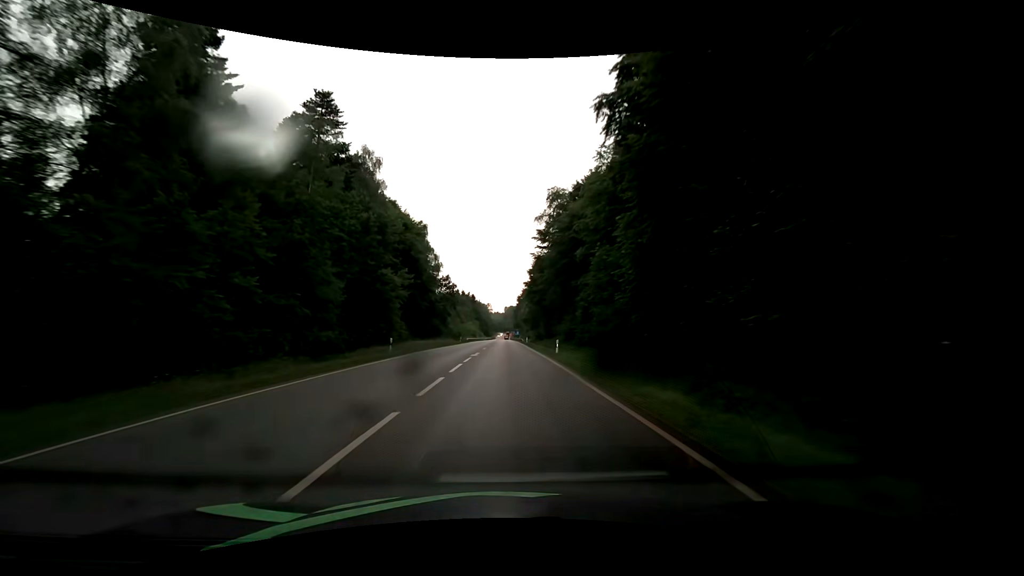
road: secondary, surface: asphalt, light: Day
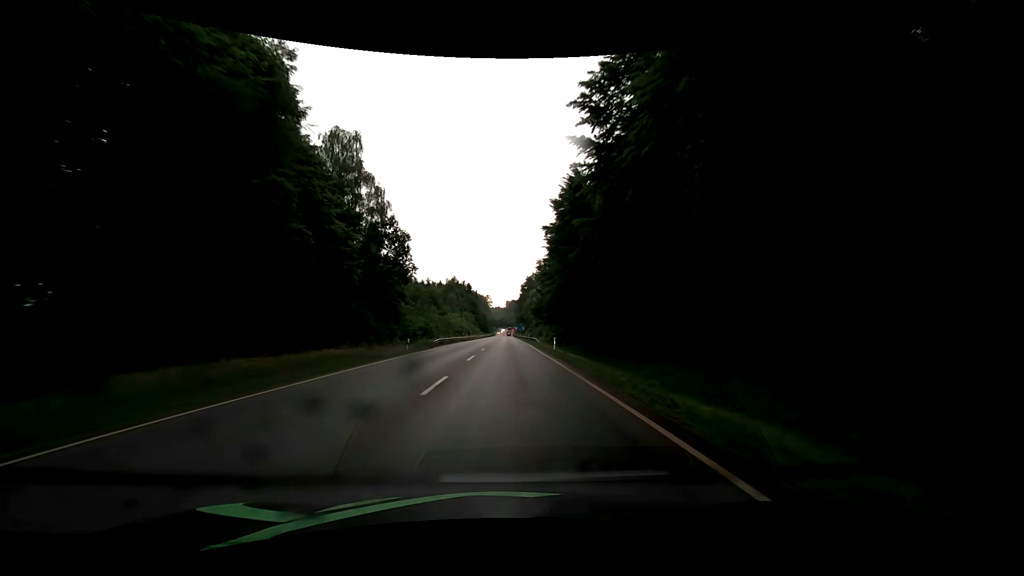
(-0.3, +42.0) m; +1°
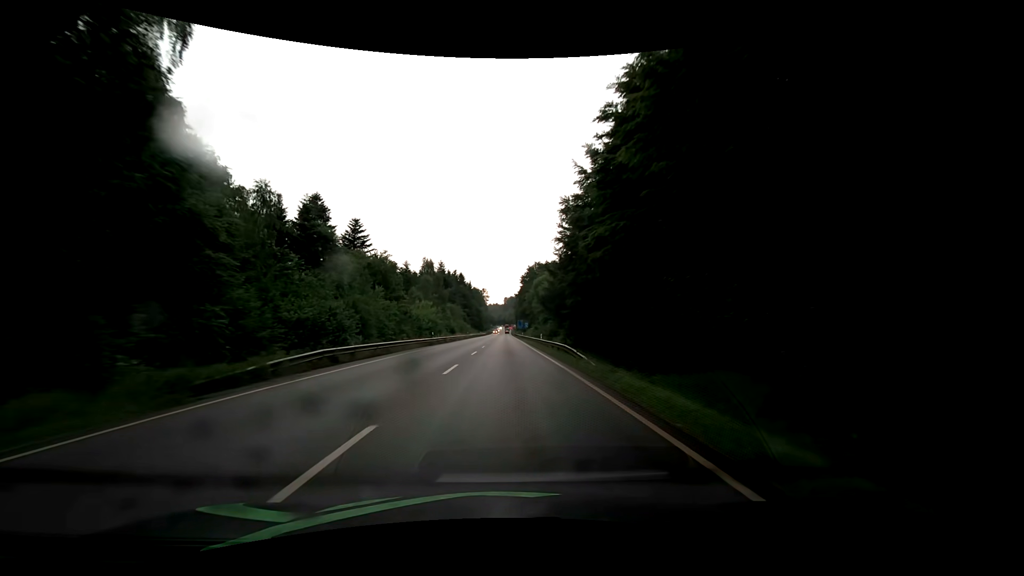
(-0.6, +32.0) m; -1°
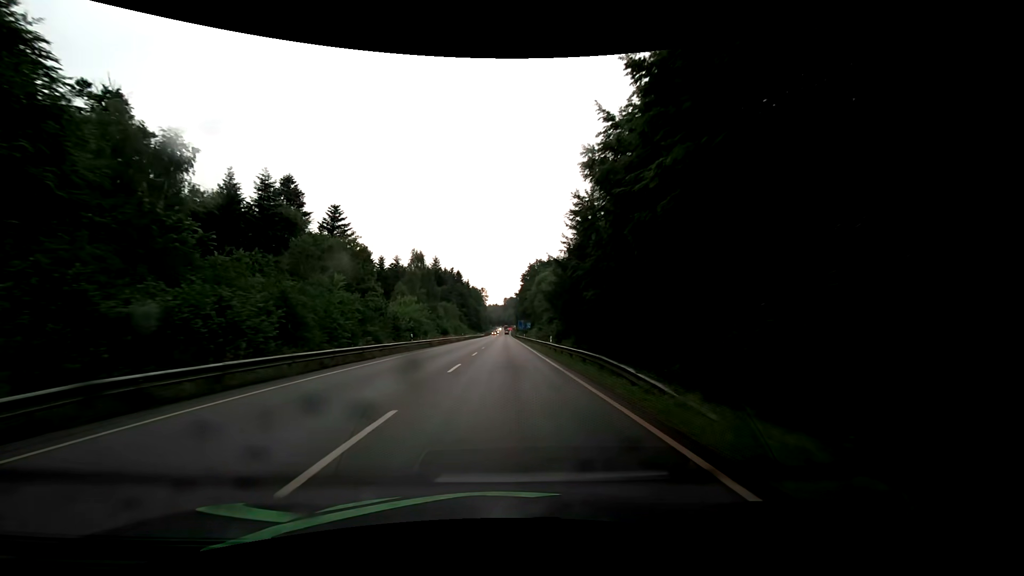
(+0.1, +10.7) m; +1°
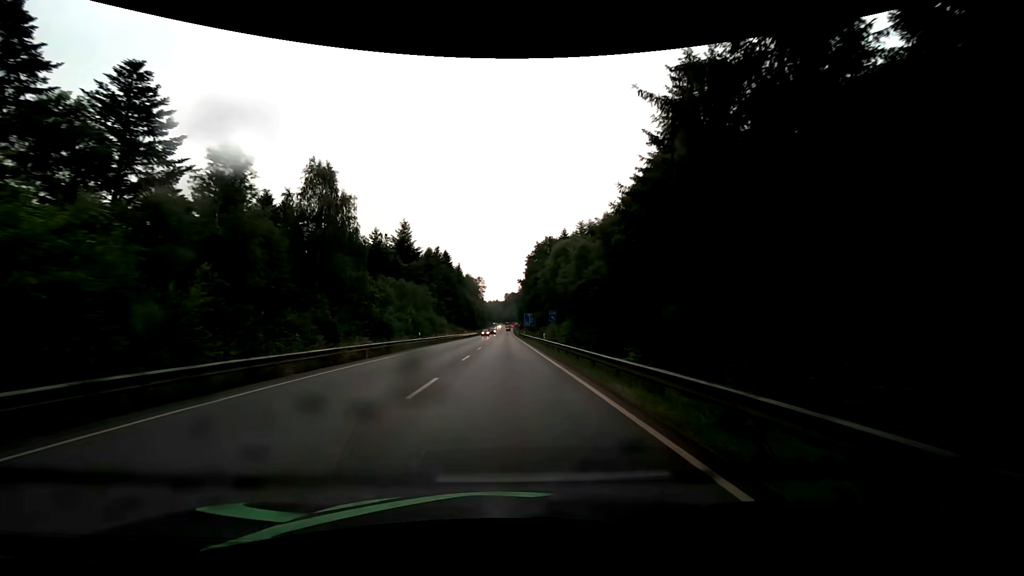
(-0.2, +43.0) m; 0°
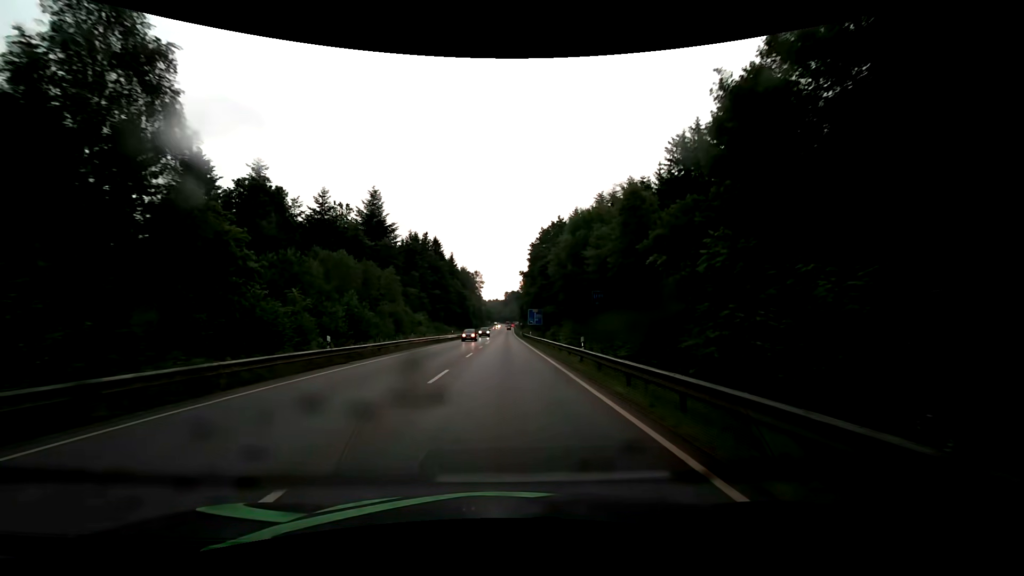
(0.0, +21.5) m; 0°
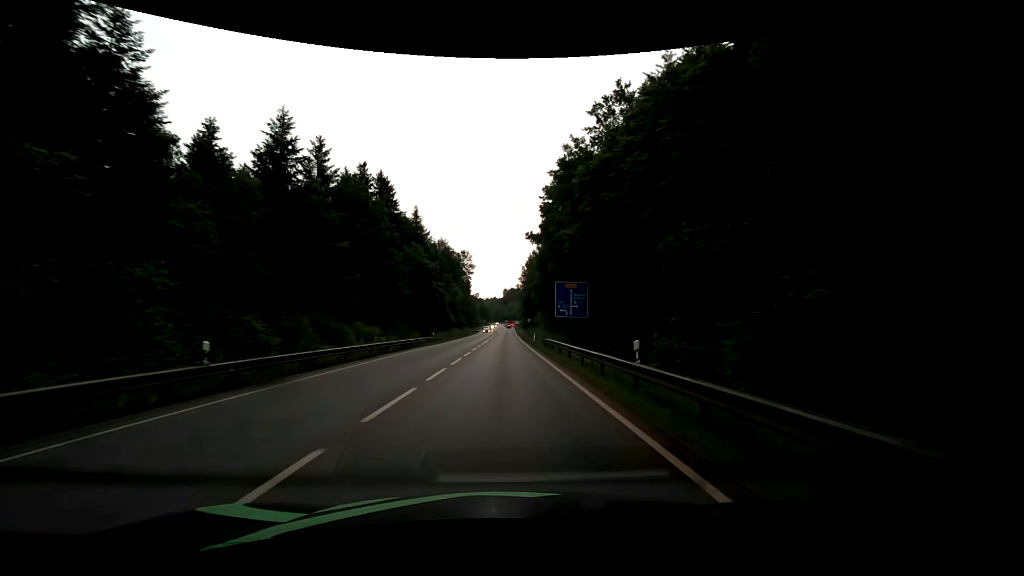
(-0.1, +53.9) m; 0°
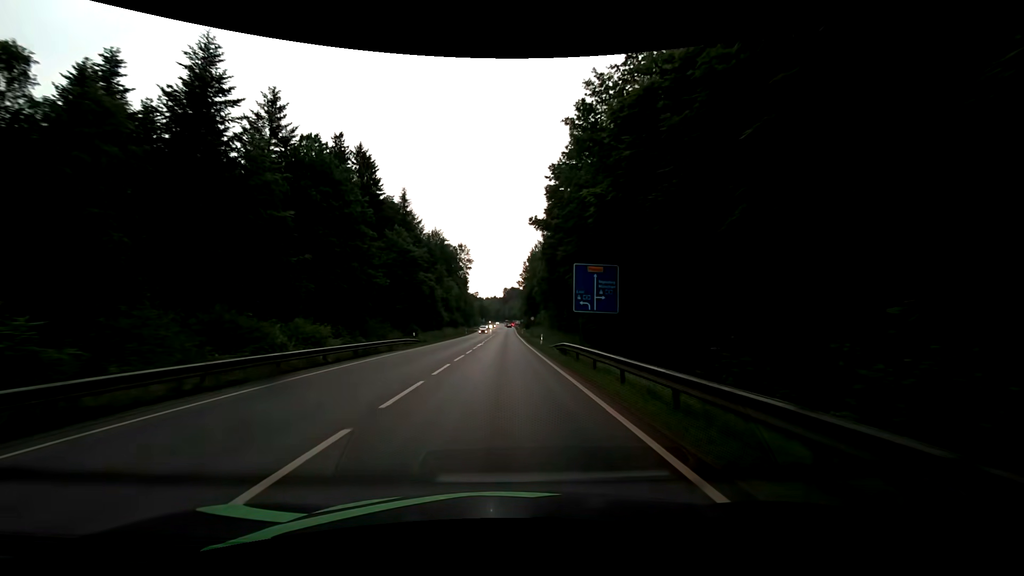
(0.0, +10.8) m; 0°
(0, +10) (0, +20) (0, +30) (0, +40) (0, +50) (0, +60) (0, +70) (0, +80) (0, +90) (0, +100) m
